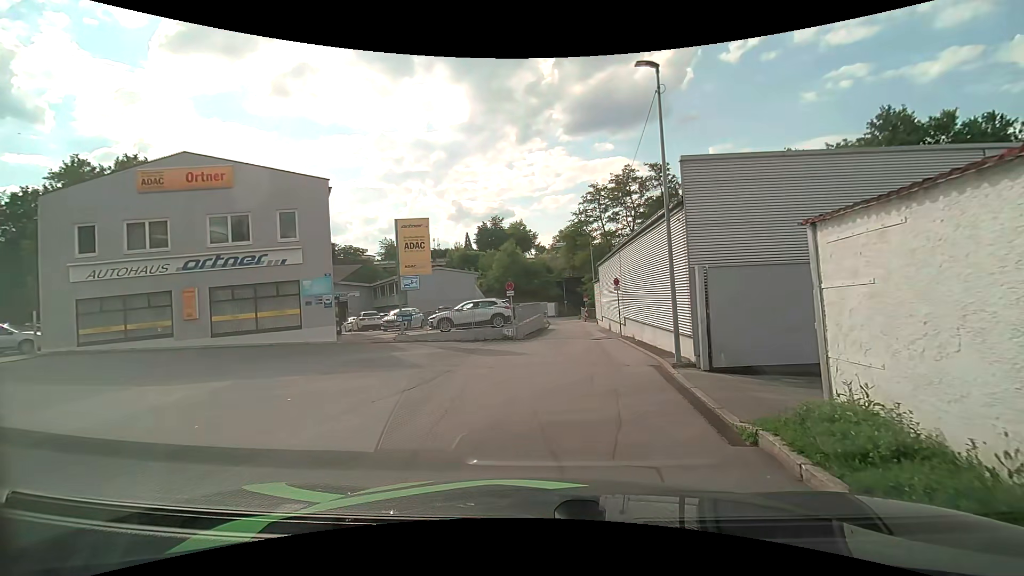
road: service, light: Day
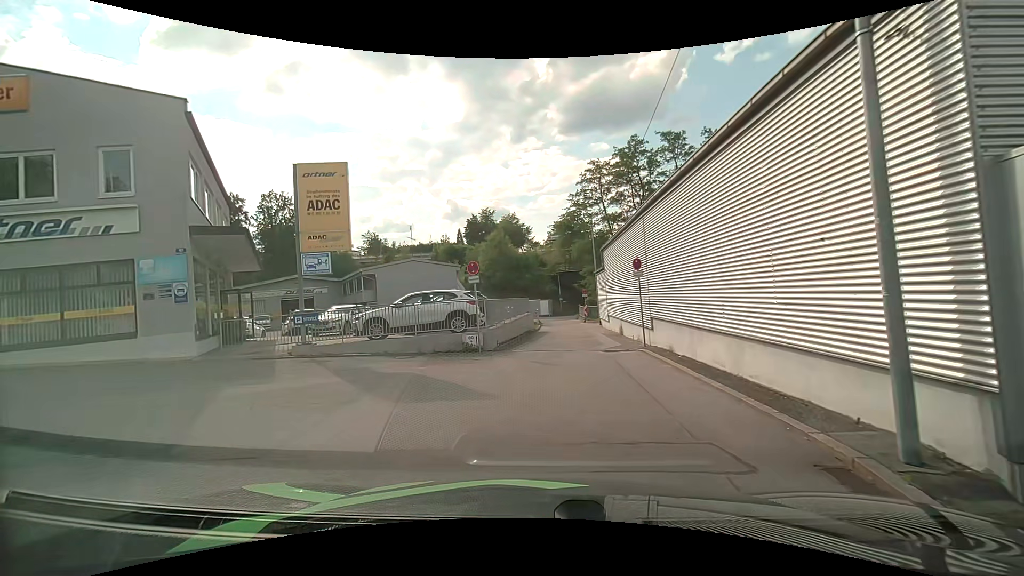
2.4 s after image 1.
(+0.4, +8.7) m; +1°
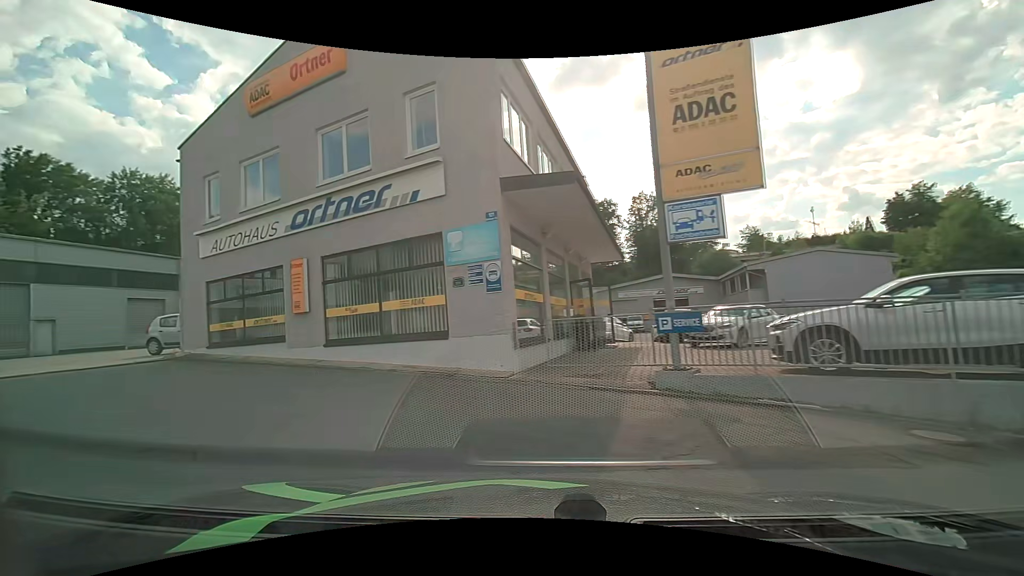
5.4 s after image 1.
(-2.1, +7.6) m; -40°
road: residential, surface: asphalt
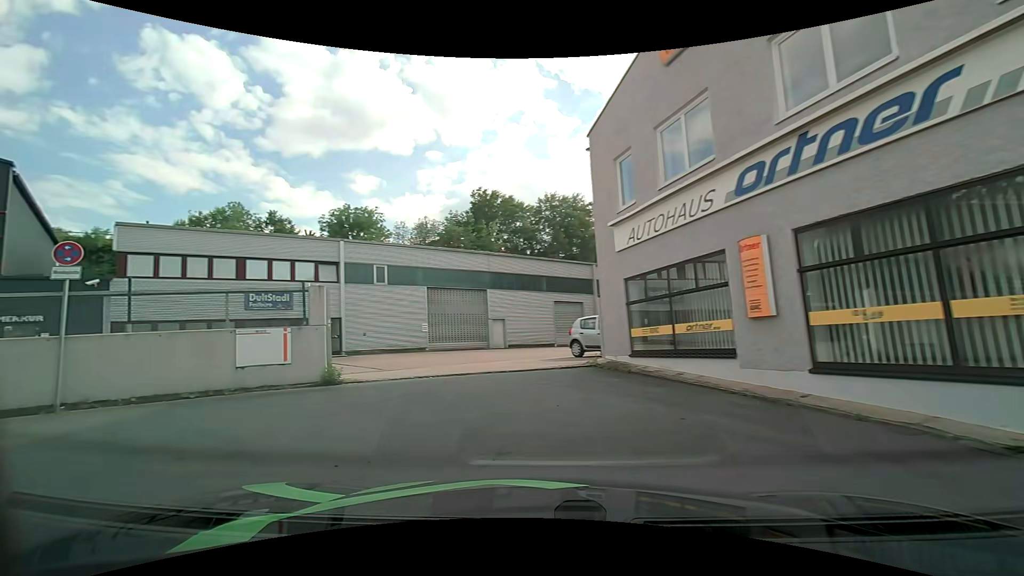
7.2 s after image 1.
(-1.7, +4.3) m; -45°
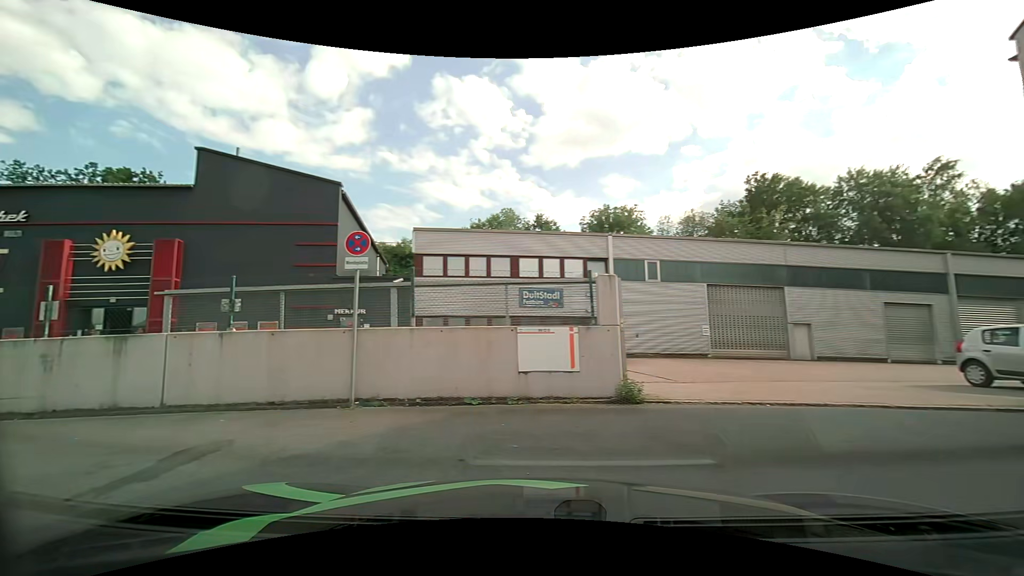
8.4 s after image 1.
(-0.7, +2.8) m; -27°
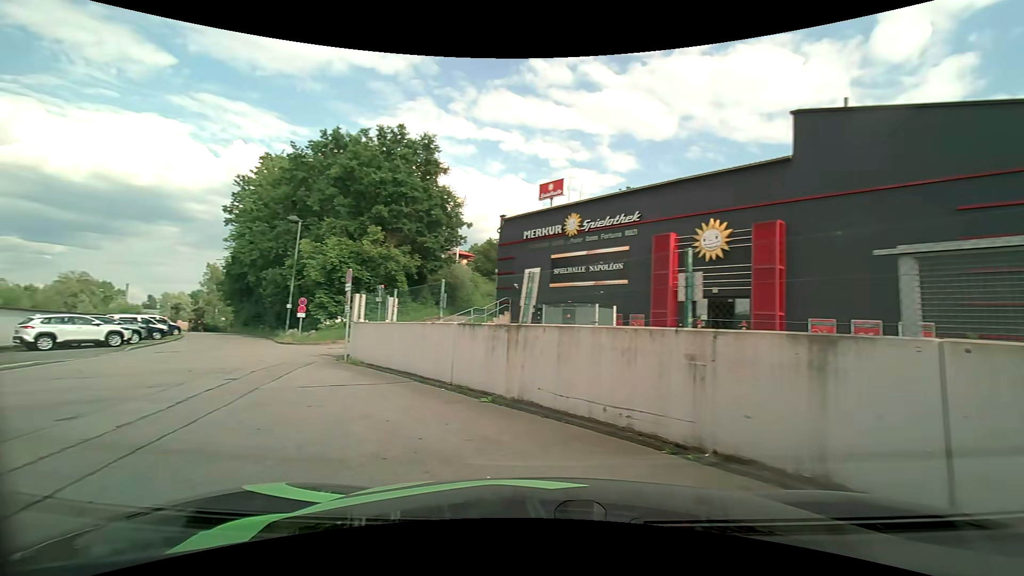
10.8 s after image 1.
(-2.8, +4.9) m; -60°
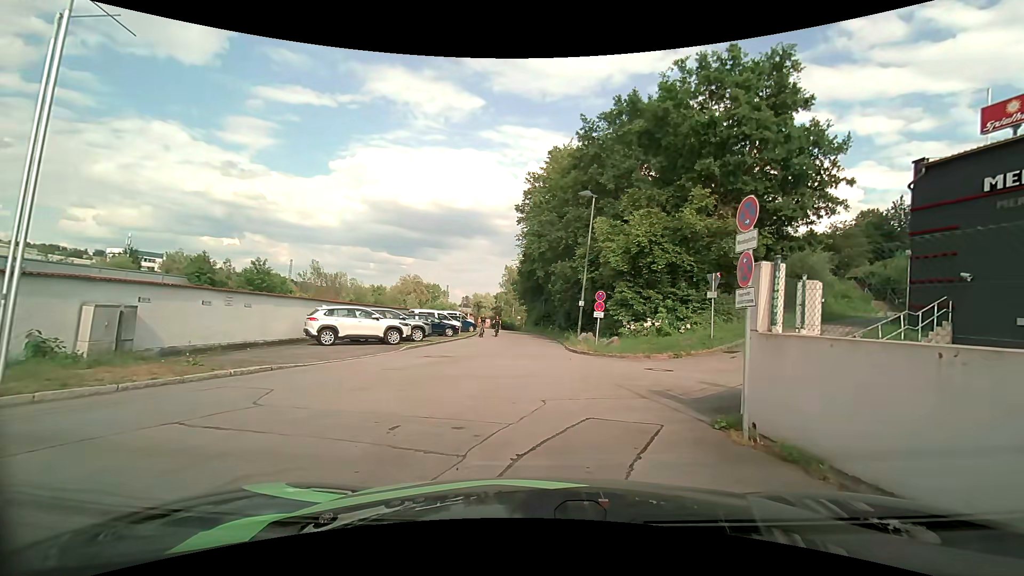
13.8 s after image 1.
(-3.7, +9.0) m; -32°
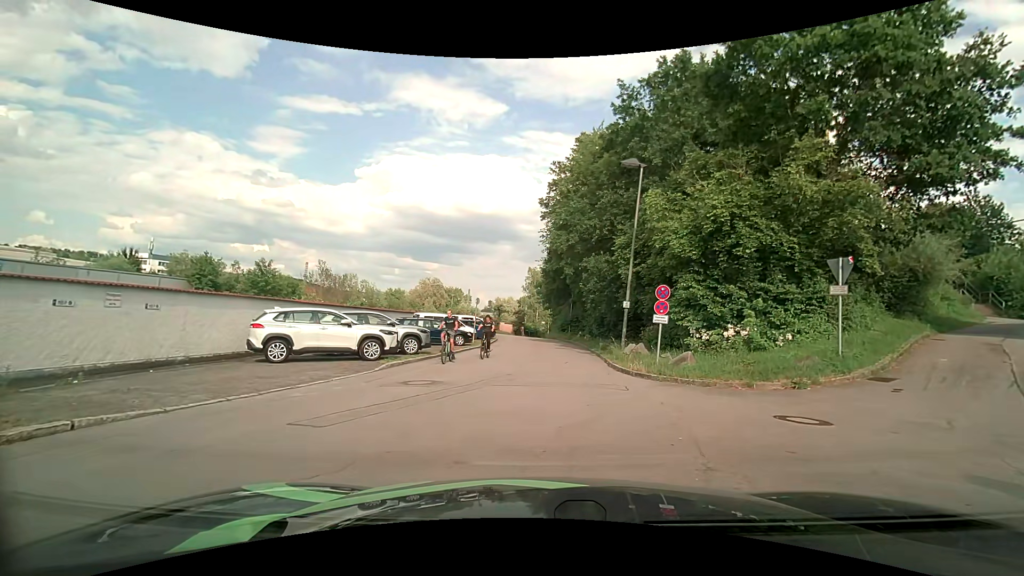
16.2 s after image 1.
(-0.2, +6.0) m; -3°
(0, +10) (0, +20) (+1, +30) (+1, +40) (0, +50) (-1, +60) (-1, +70) (0, +80) (+3, +89) (+6, +99) m
